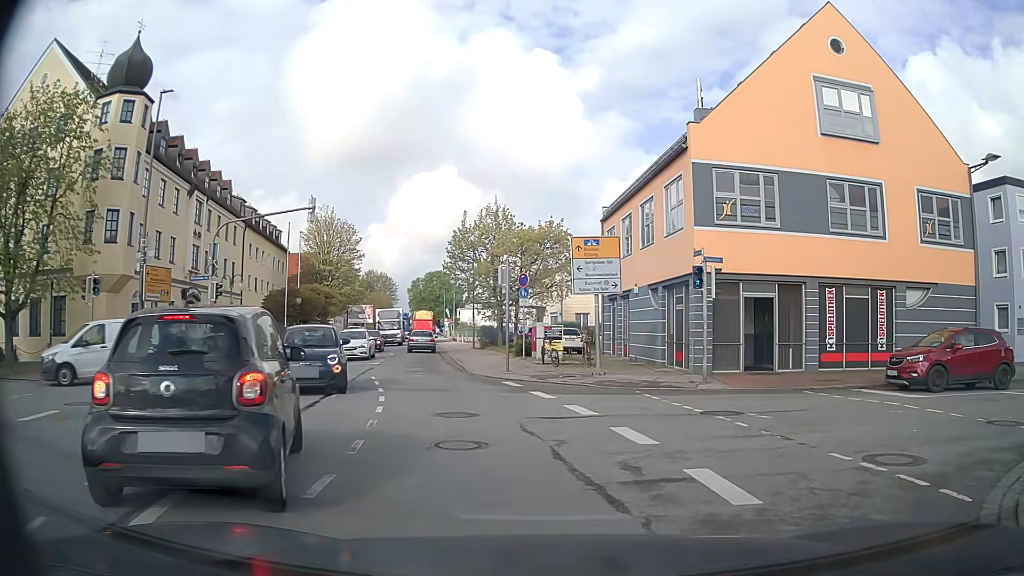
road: secondary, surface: asphalt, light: Day
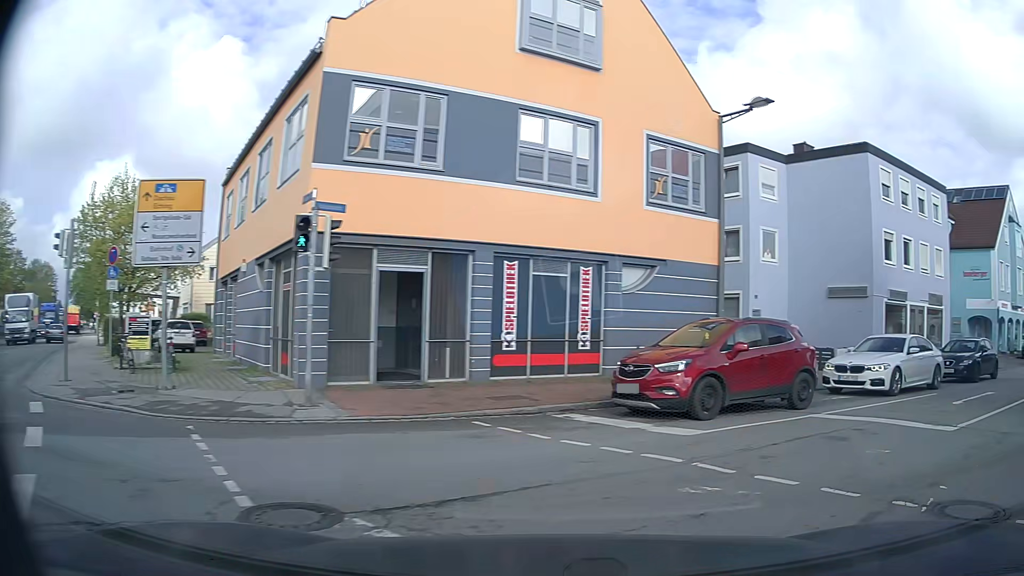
(+1.6, +6.9) m; +30°
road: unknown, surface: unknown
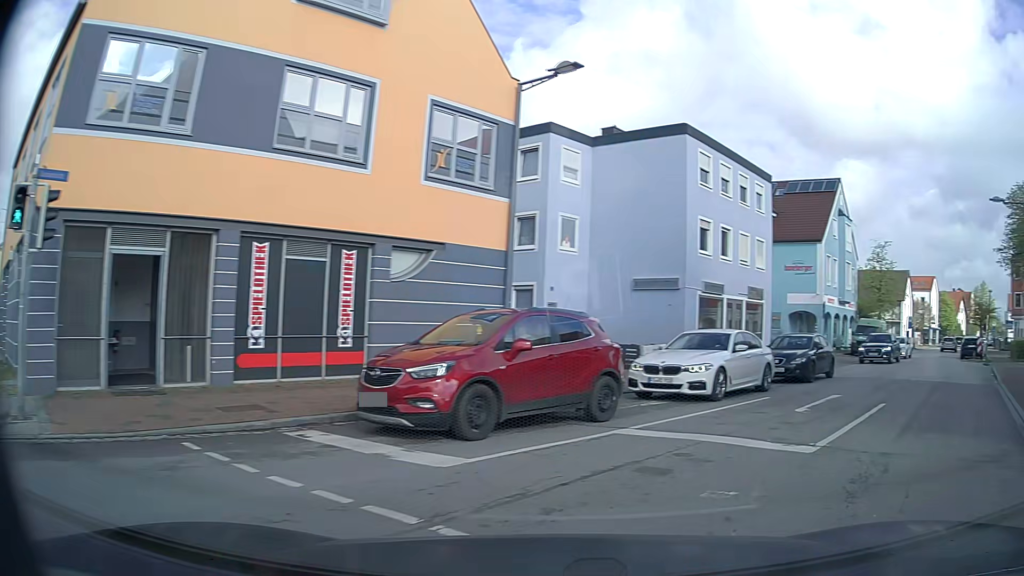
(+0.4, +2.5) m; +19°
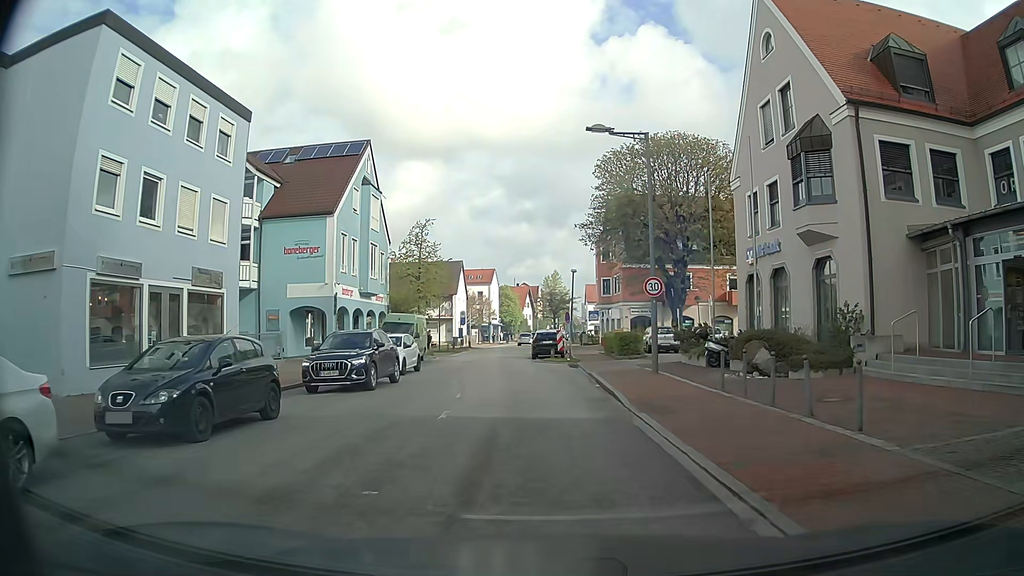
(+5.1, +10.1) m; +37°
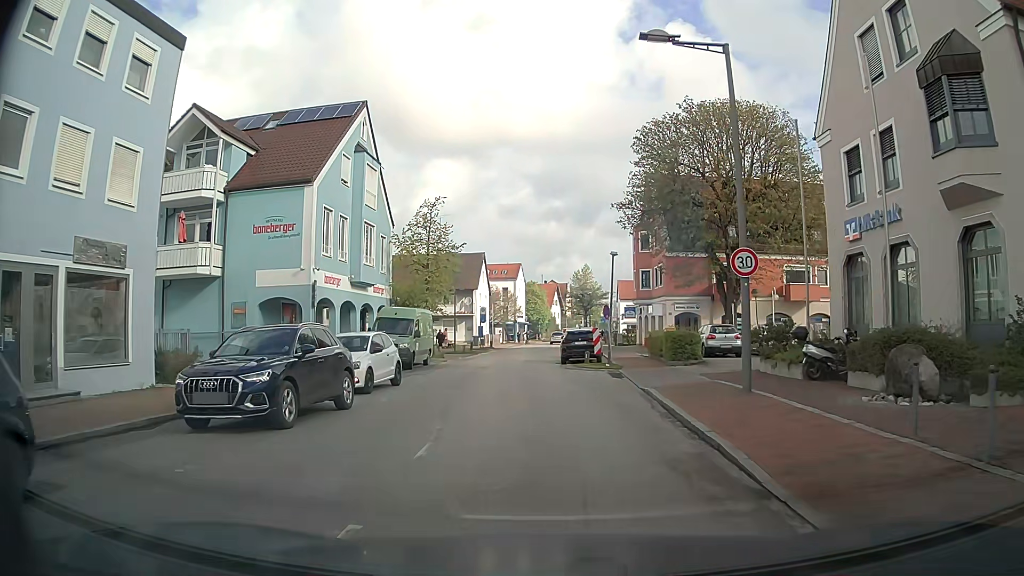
(-0.2, +7.3) m; -2°
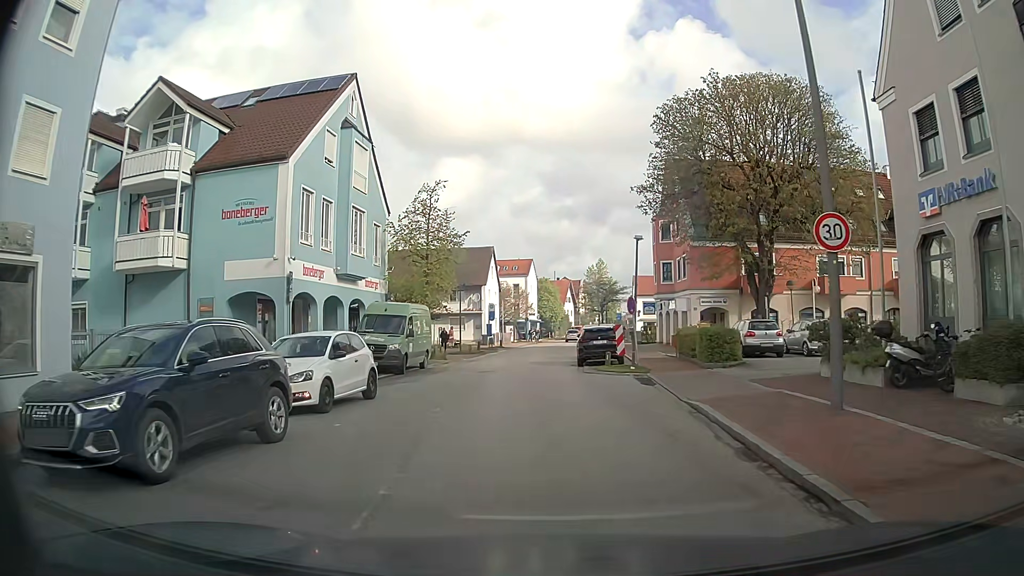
(0.0, +4.0) m; -1°
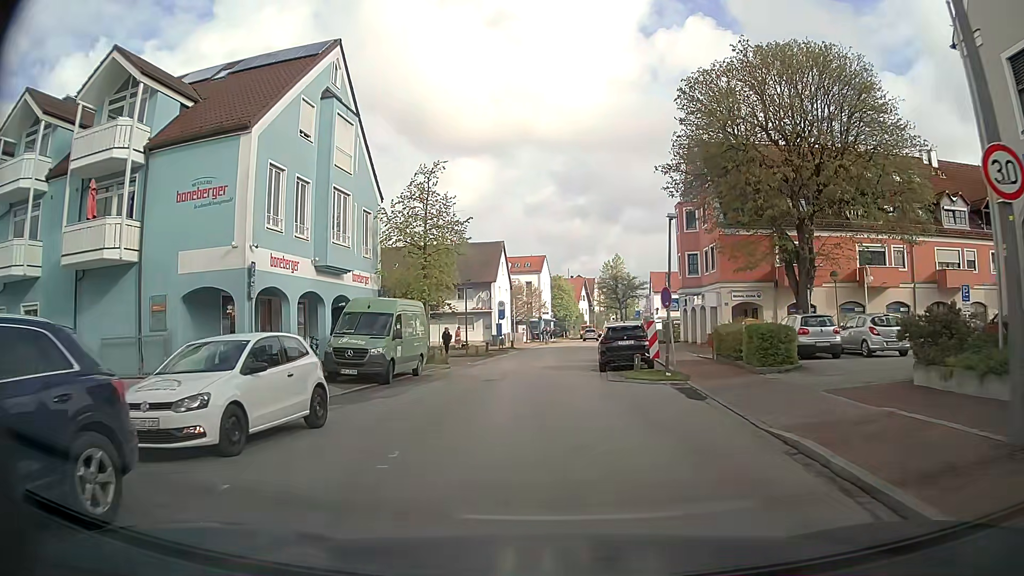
(0.0, +4.3) m; -1°
